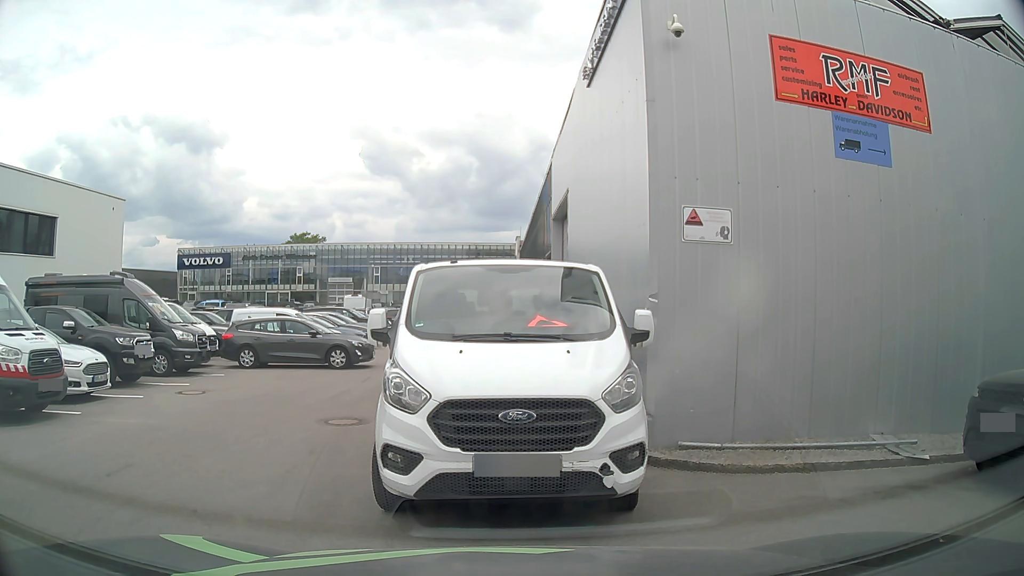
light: Day
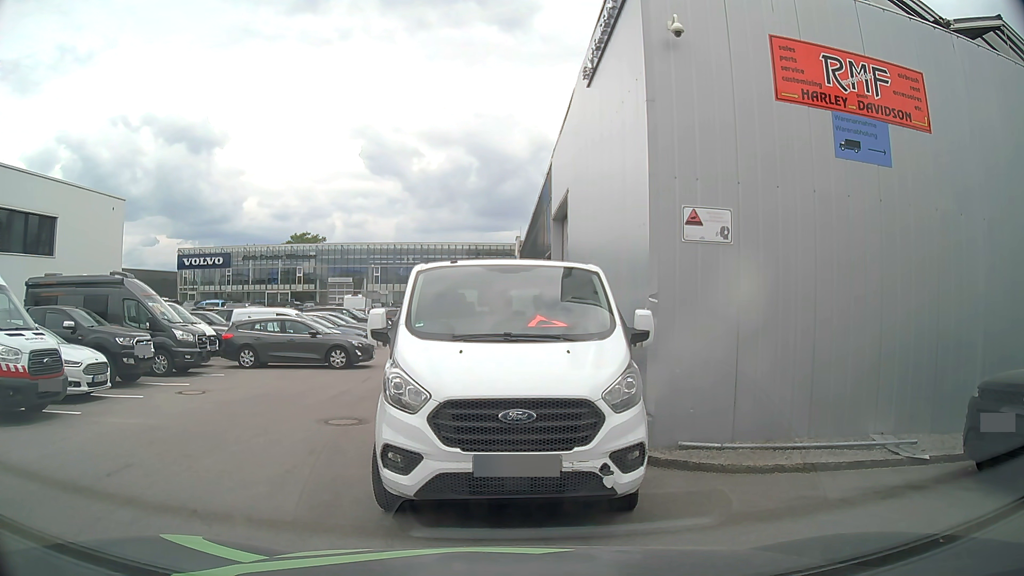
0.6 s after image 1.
(0.0, 0.0) m; 0°
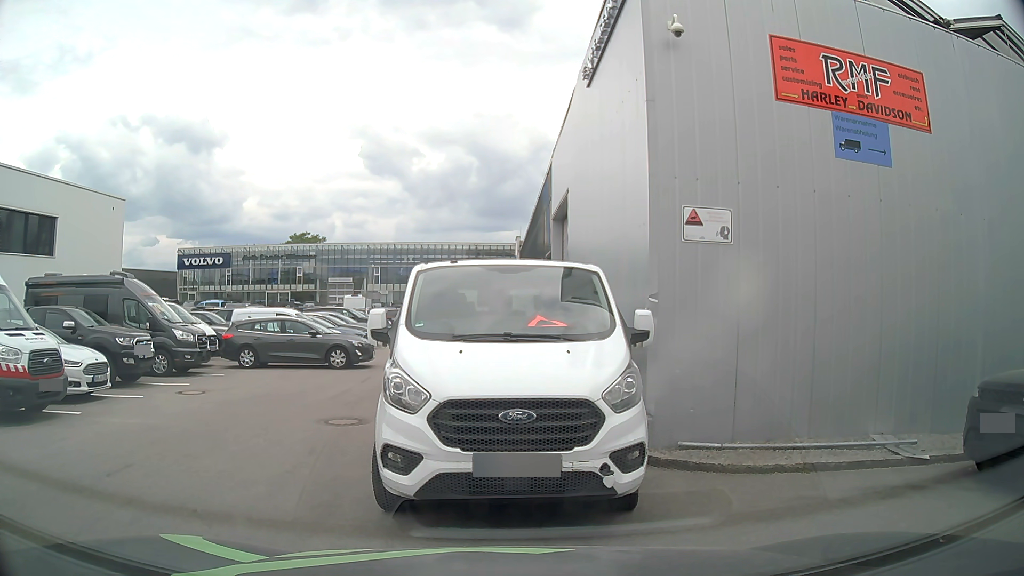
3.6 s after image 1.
(0.0, 0.0) m; 0°
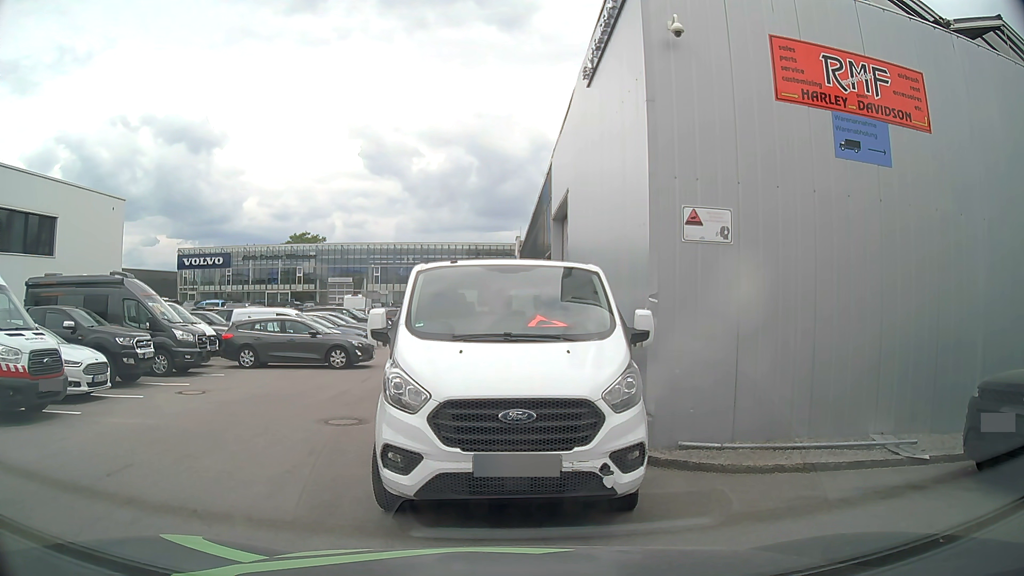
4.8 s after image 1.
(0.0, 0.0) m; 0°
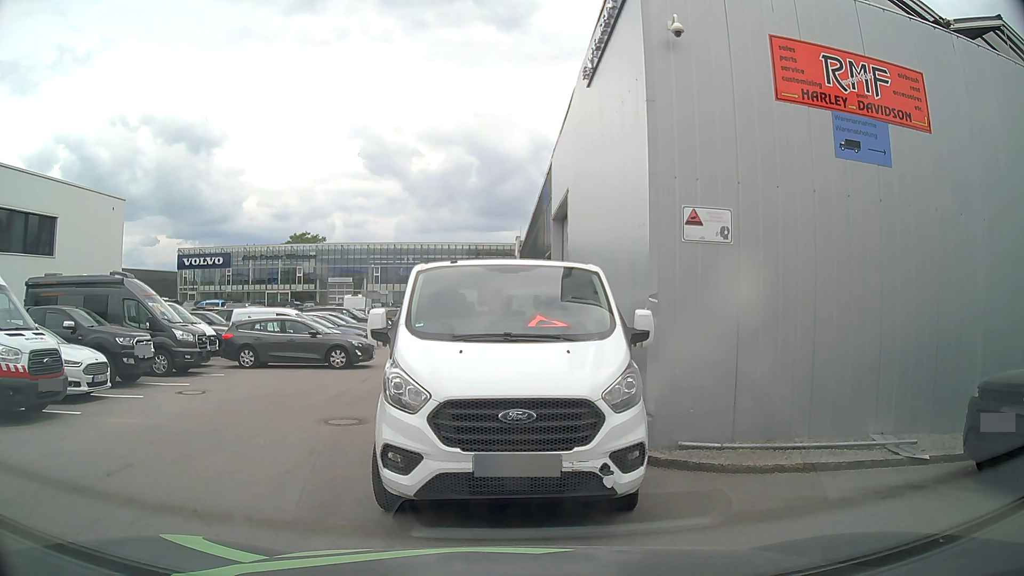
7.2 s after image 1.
(0.0, 0.0) m; 0°
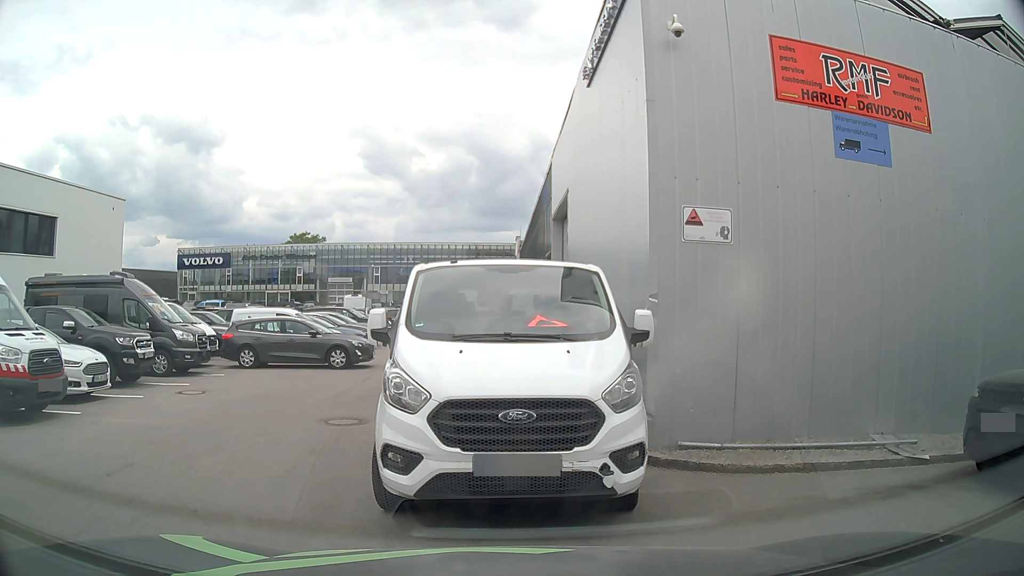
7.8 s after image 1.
(0.0, 0.0) m; 0°
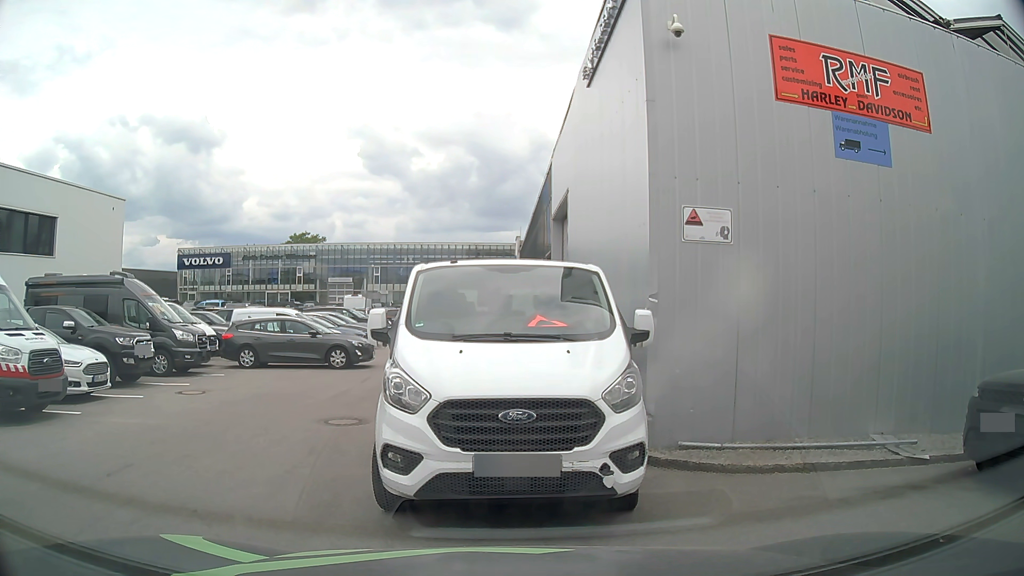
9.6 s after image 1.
(0.0, 0.0) m; 0°
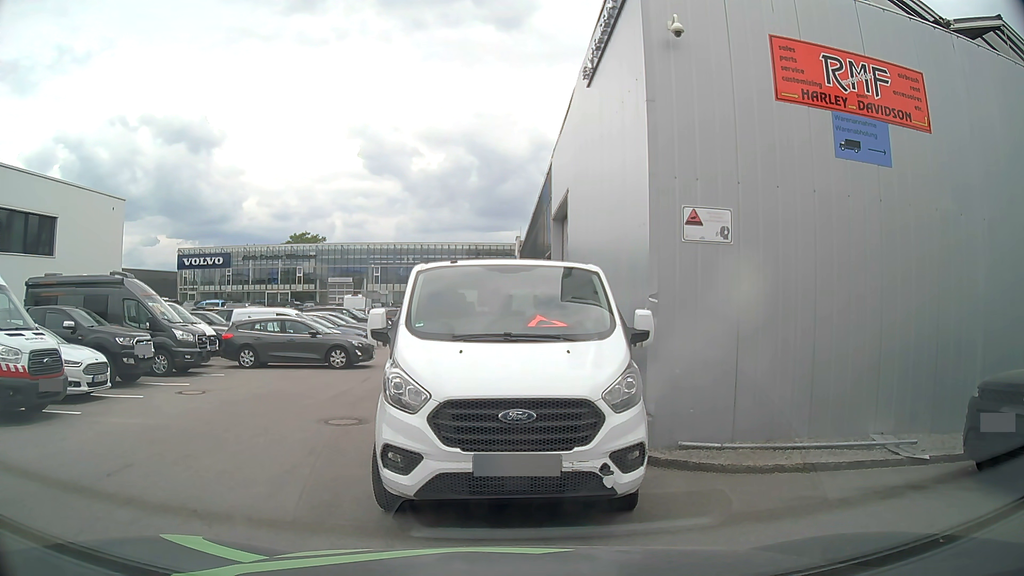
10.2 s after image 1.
(0.0, 0.0) m; 0°
